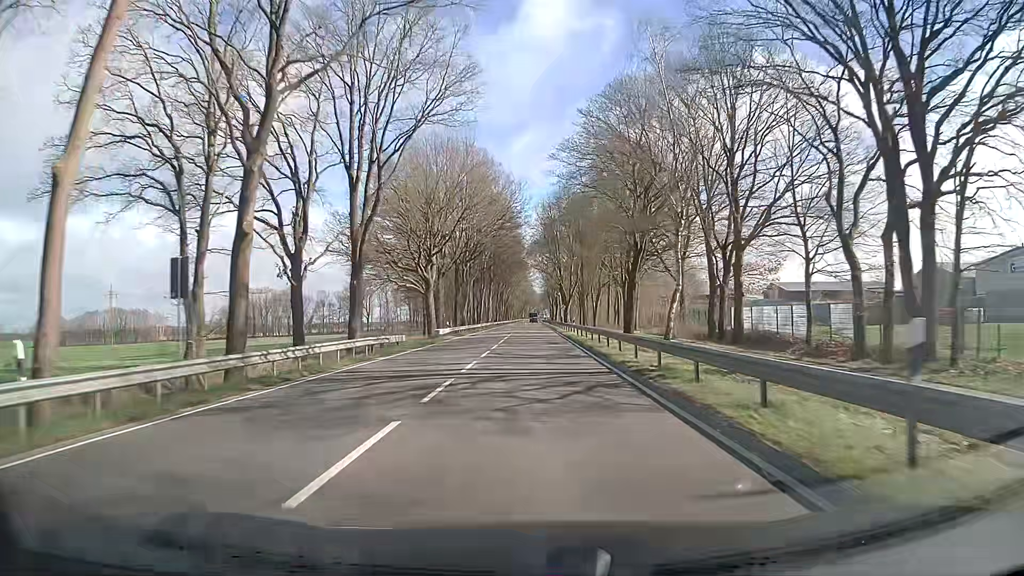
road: primary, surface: asphalt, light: Day
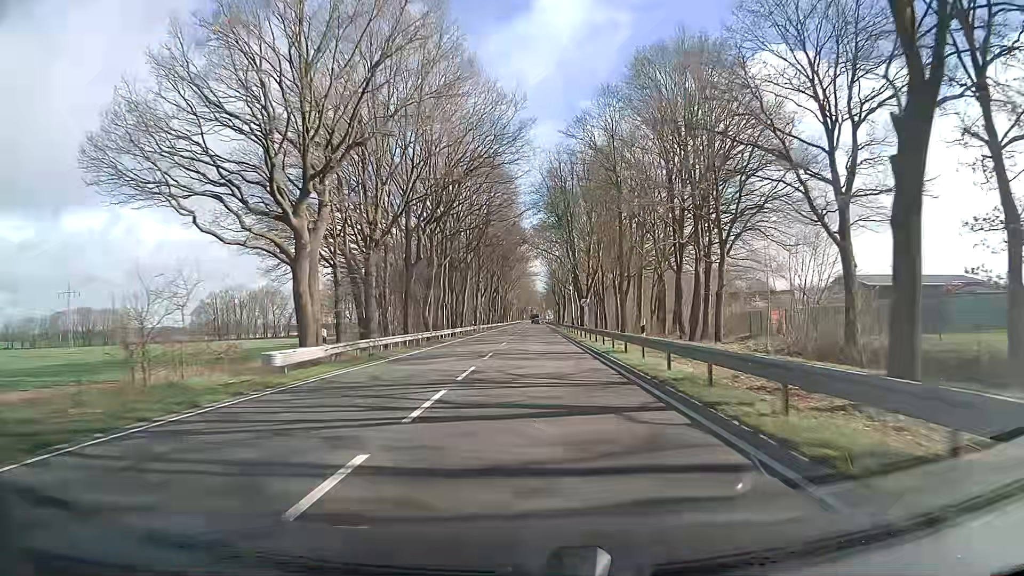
(-0.3, +32.8) m; -1°
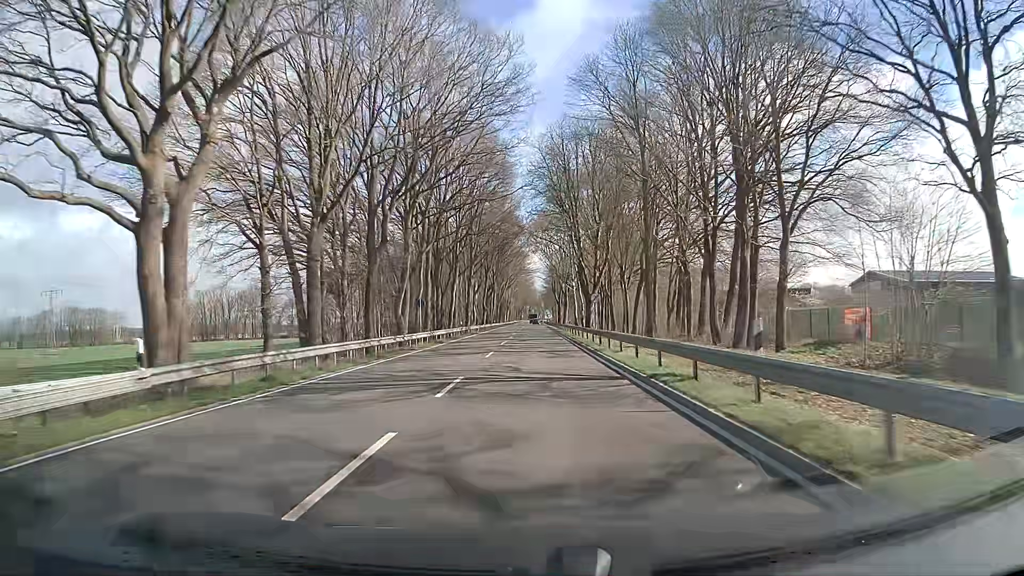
(0.0, +10.9) m; 0°
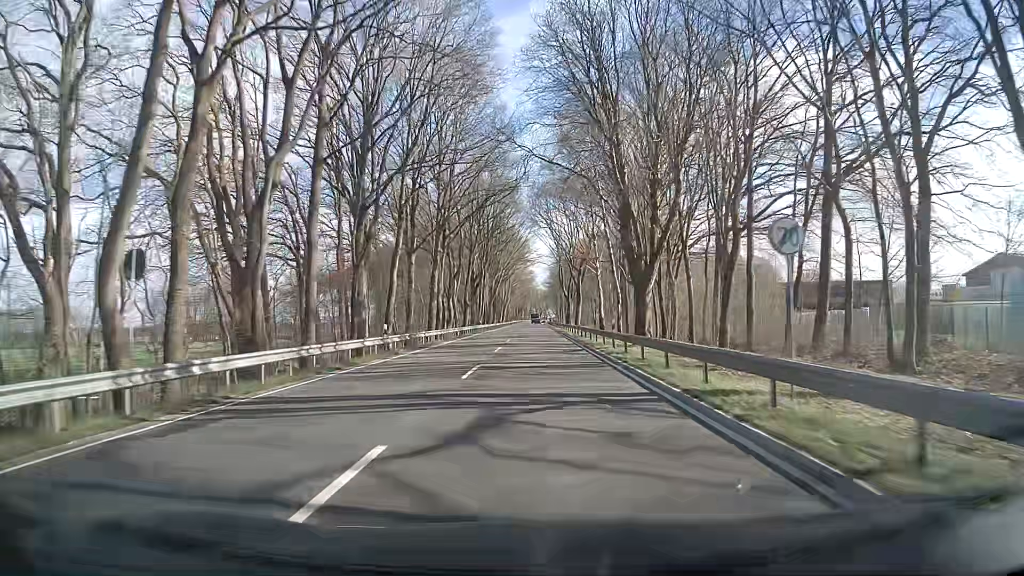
(0.0, +32.8) m; 0°
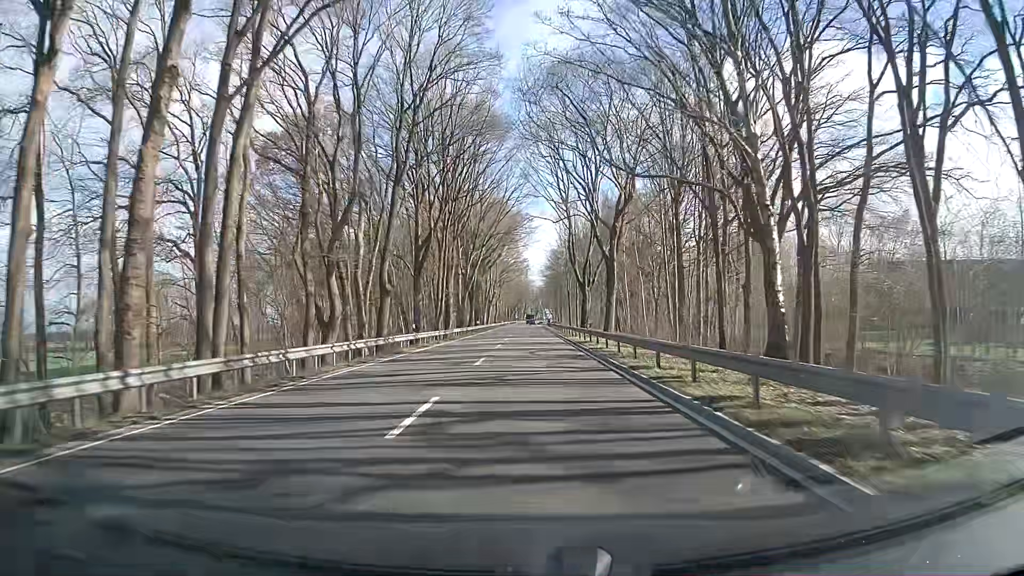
(+0.2, +43.7) m; 0°
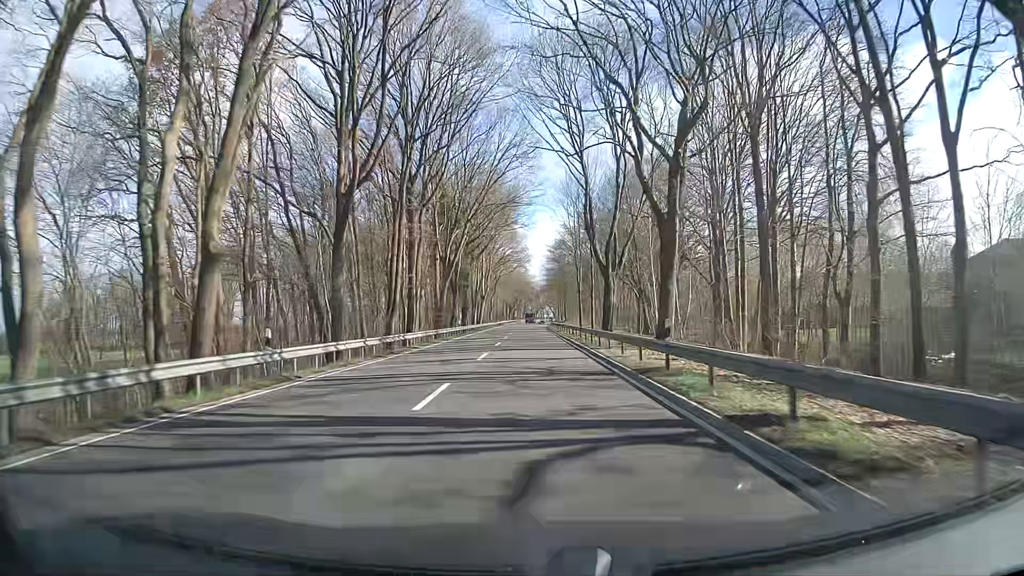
(0.0, +21.9) m; -1°
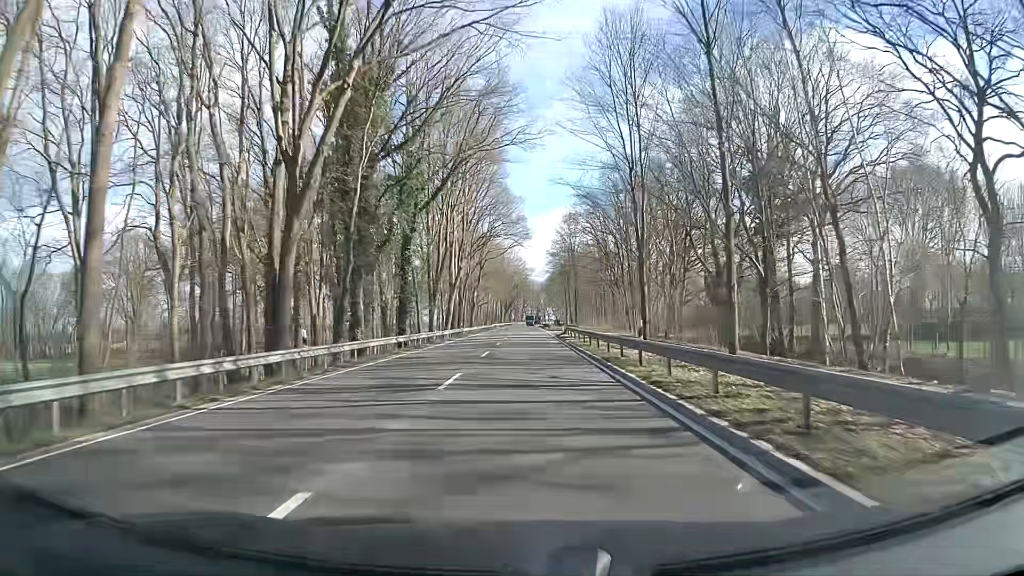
(+0.6, +45.3) m; +1°
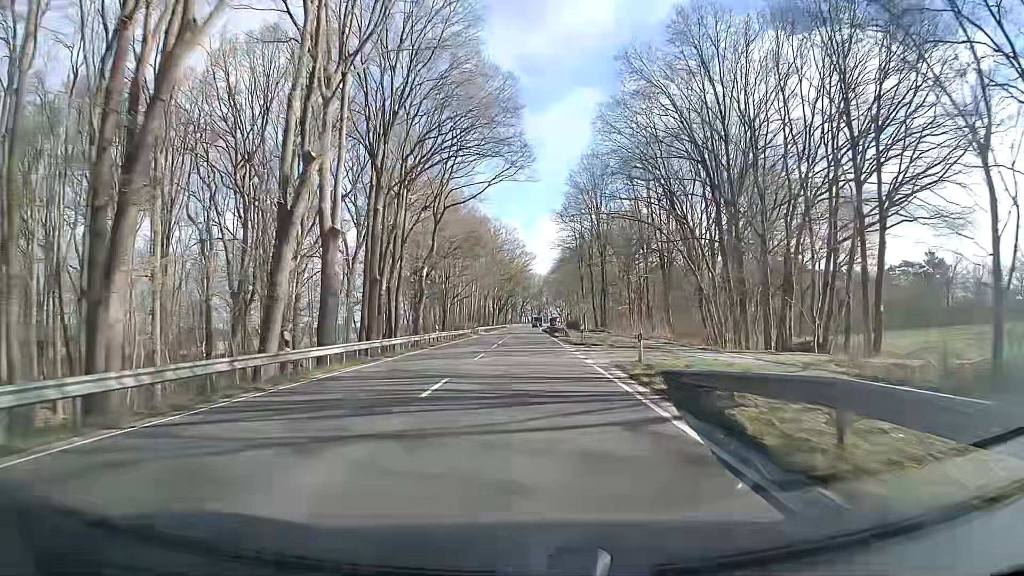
(-0.4, +49.9) m; -1°
(0, +10) (0, +20) (0, +30) (0, +40) (0, +50) (0, +60) (0, +70) (-1, +80) (-1, +90) (-1, +100) m
